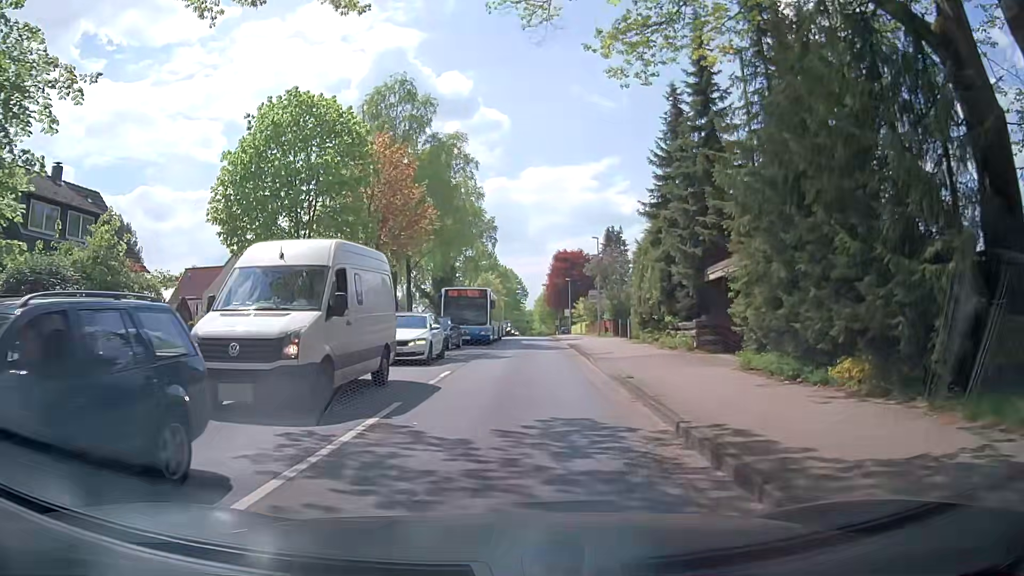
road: tertiary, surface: asphalt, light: Day
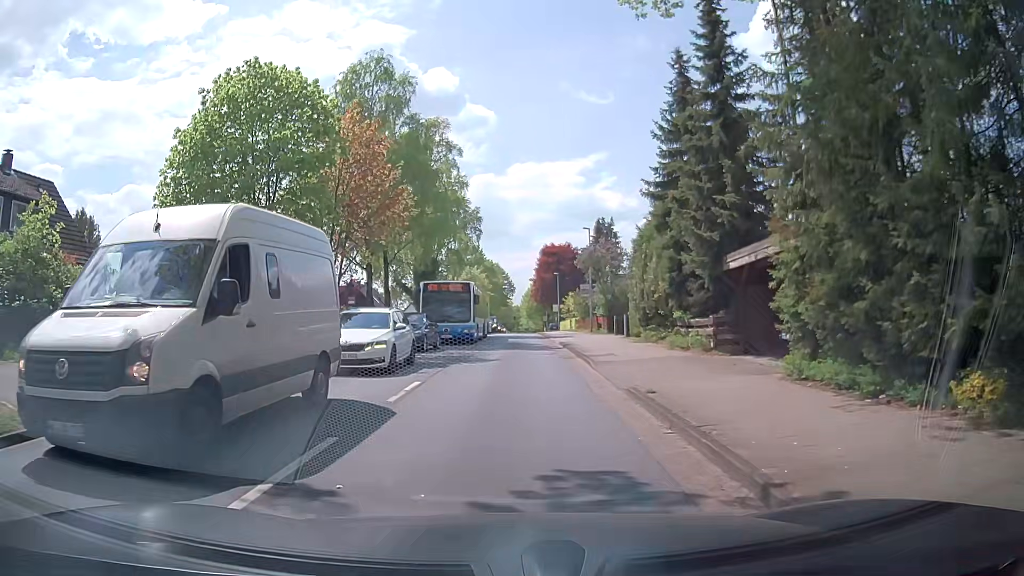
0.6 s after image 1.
(0.0, +3.2) m; 0°
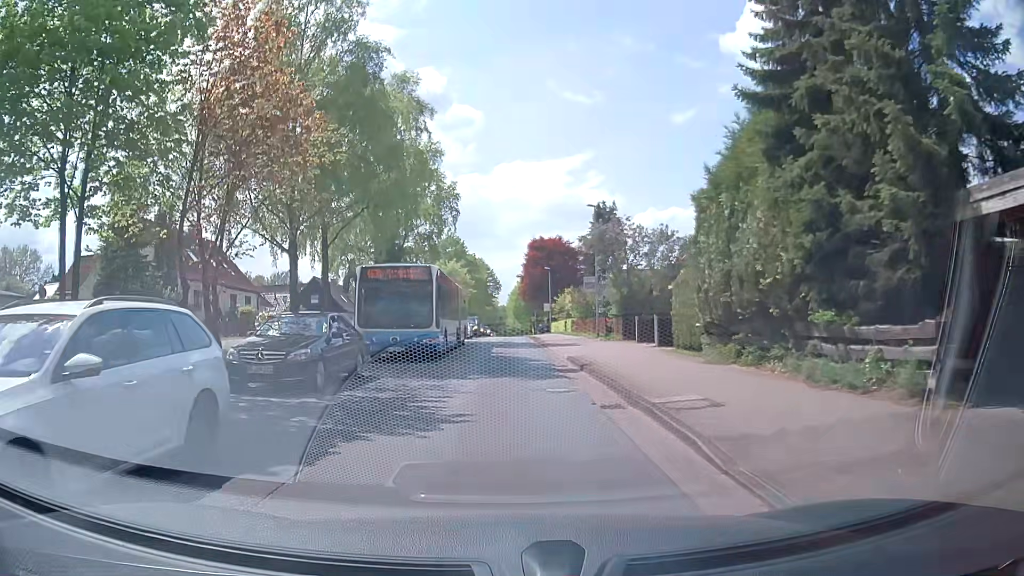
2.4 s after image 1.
(0.0, +10.7) m; +1°
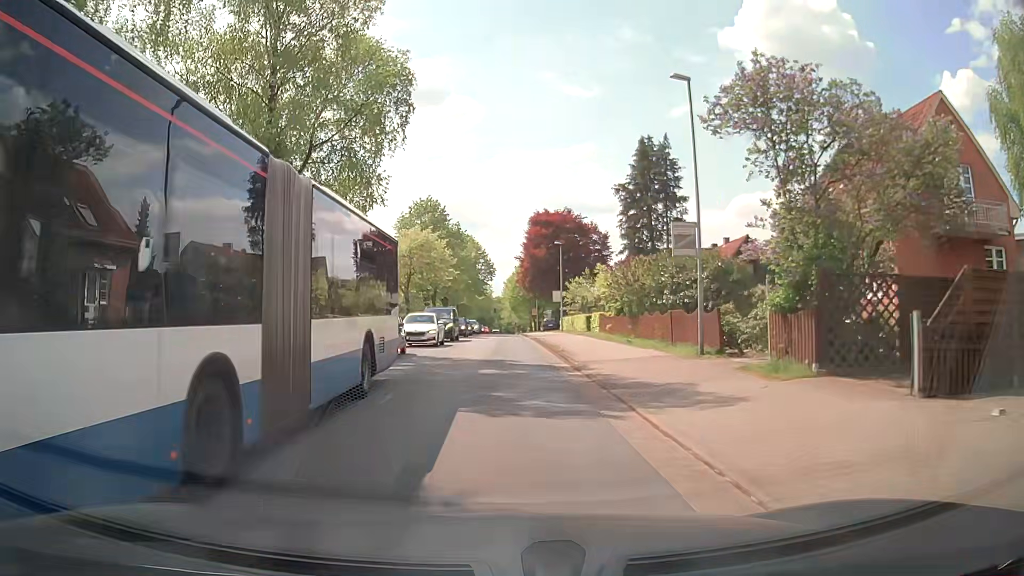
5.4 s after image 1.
(+0.2, +21.4) m; 0°
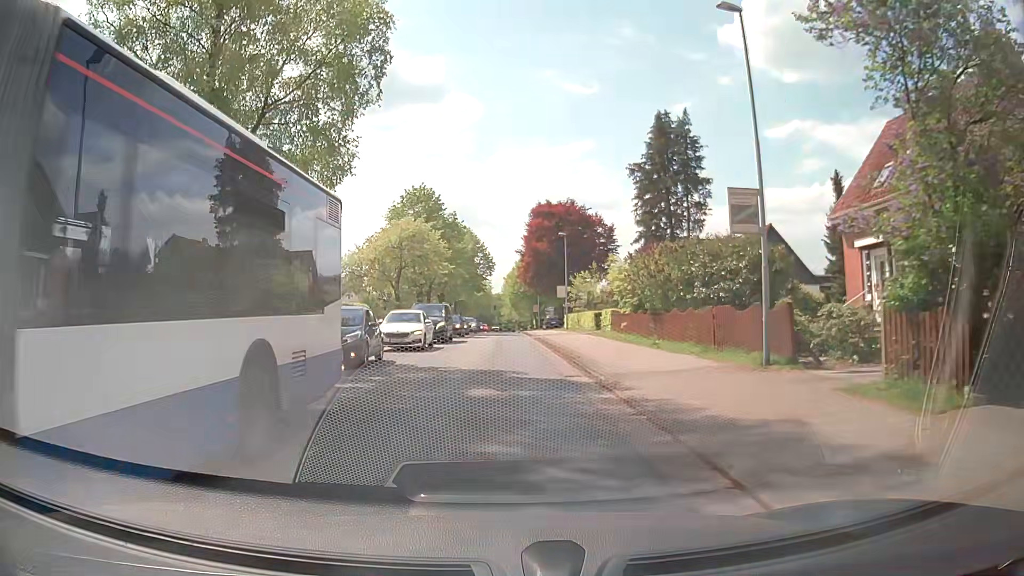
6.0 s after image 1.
(+0.1, +4.6) m; +1°
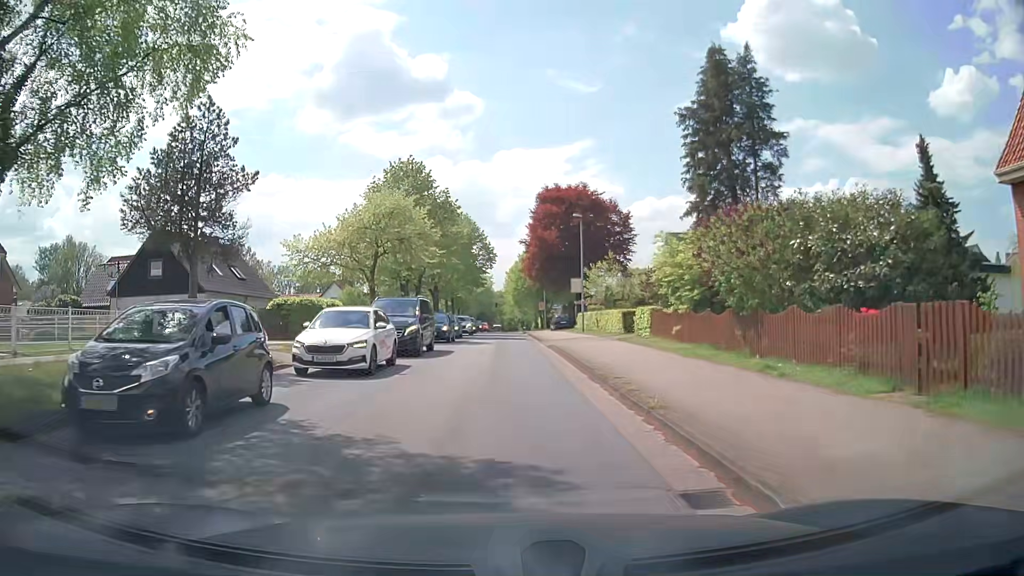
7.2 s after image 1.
(0.0, +9.5) m; 0°
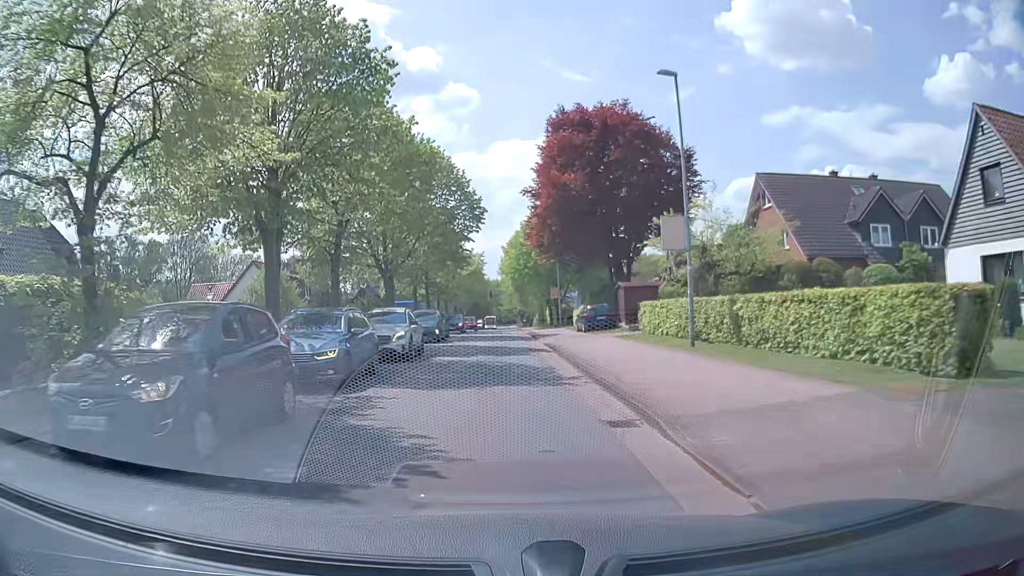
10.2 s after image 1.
(-0.1, +26.4) m; 0°
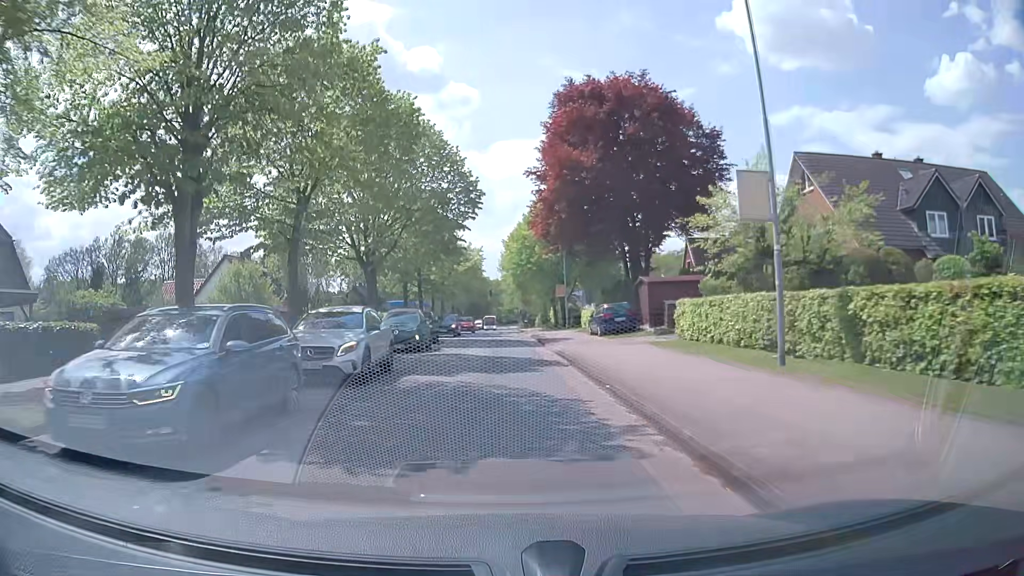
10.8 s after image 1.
(0.0, +6.0) m; 0°
(0, +10) (0, +20) (0, +30) (0, +40) (0, +50) (0, +60) (0, +70) (0, +80) (0, +90) (0, +100) m
